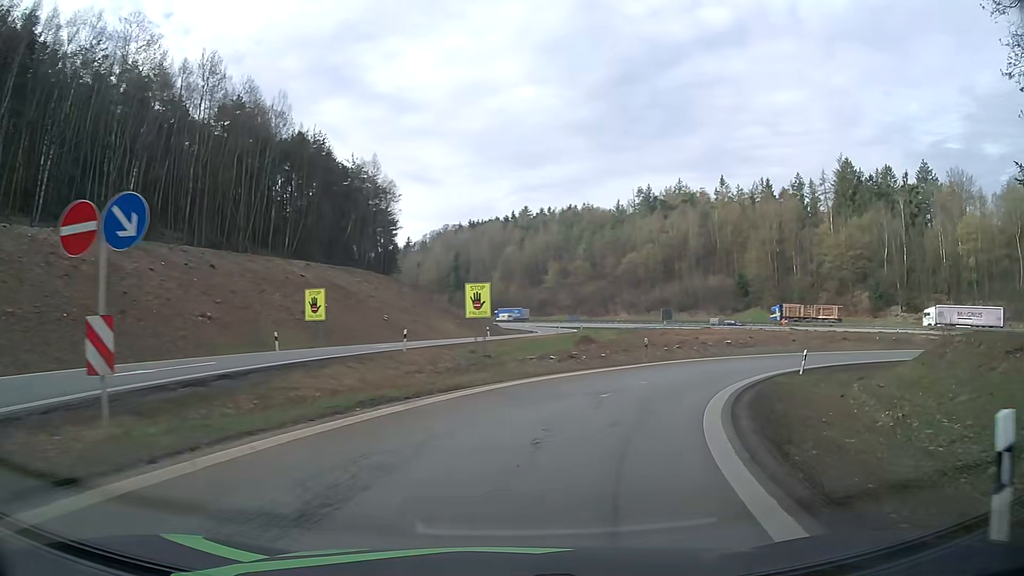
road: motorway_link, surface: asphalt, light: Day
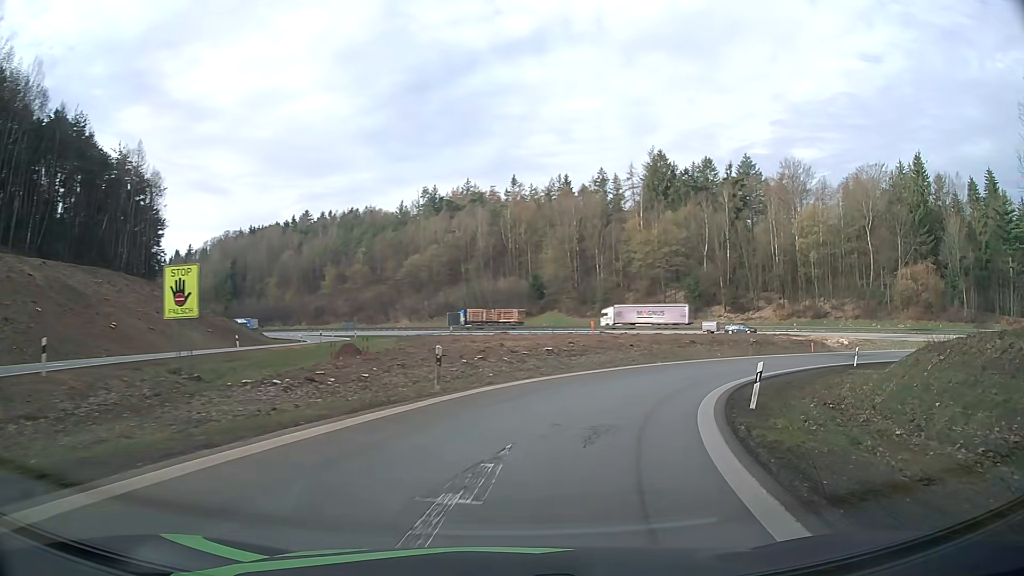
(+2.2, +14.1) m; +18°
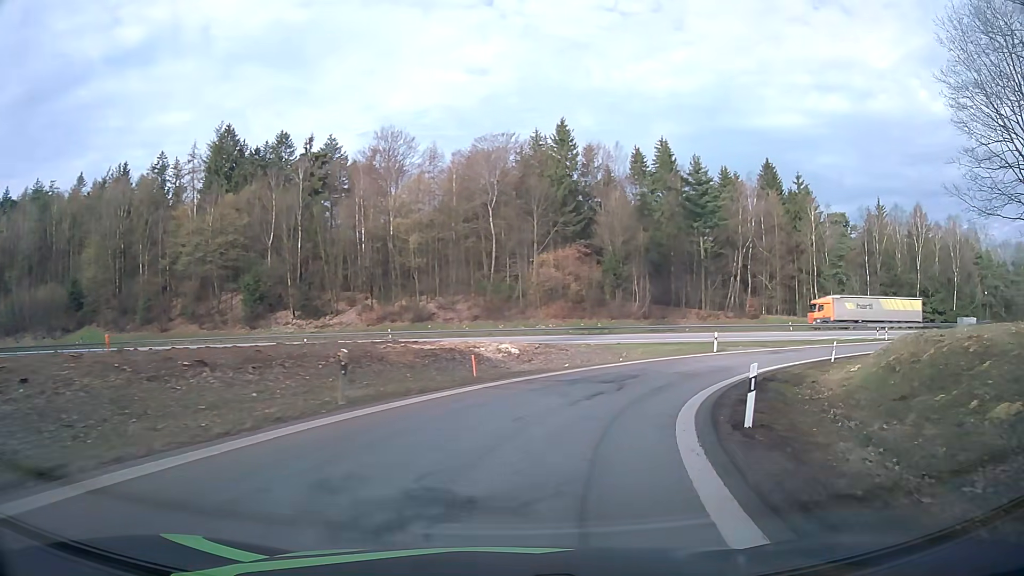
(+9.4, +27.7) m; +36°
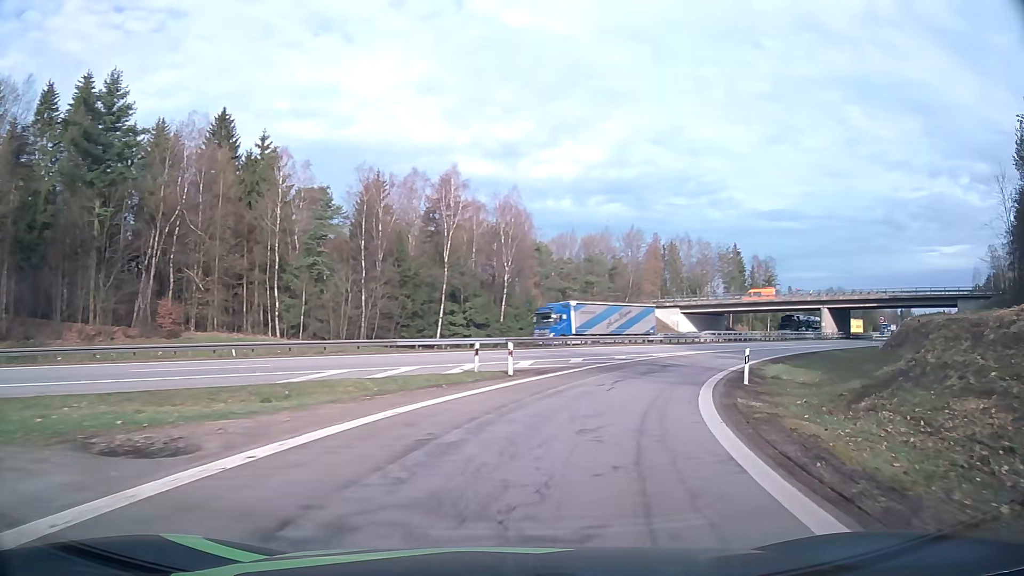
(+15.1, +35.5) m; +47°
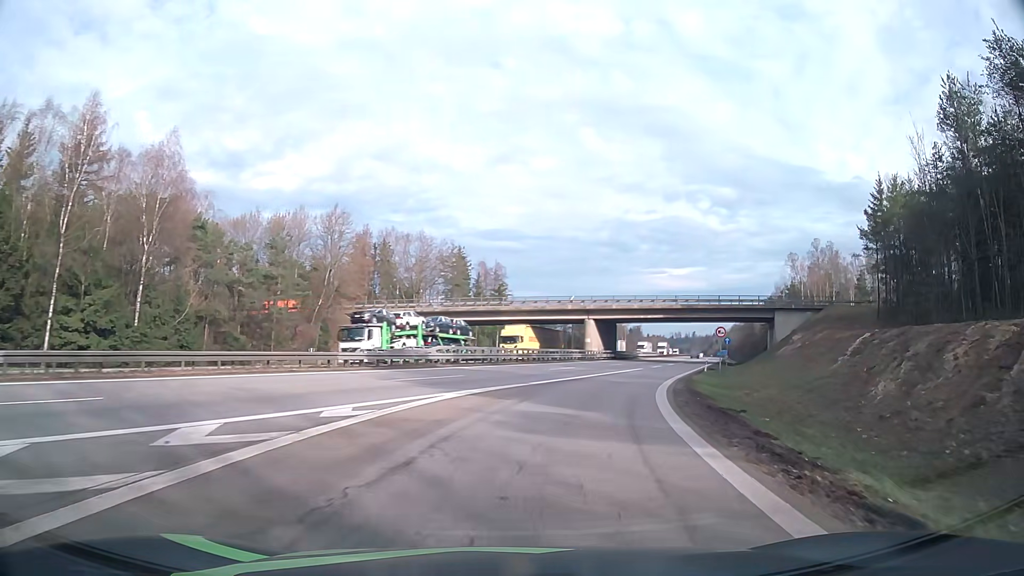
(+5.7, +24.8) m; +24°
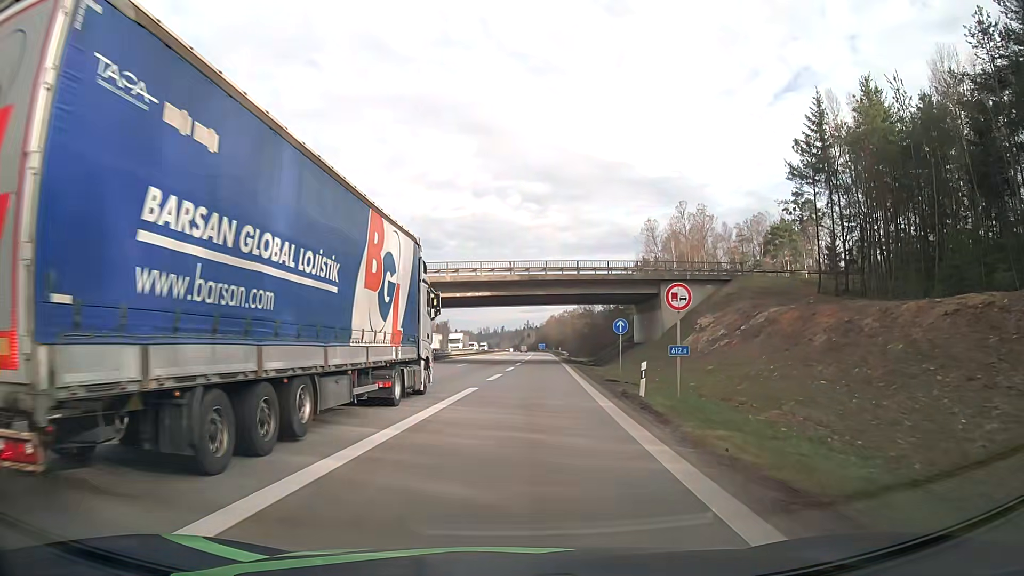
(+4.8, +27.7) m; +17°
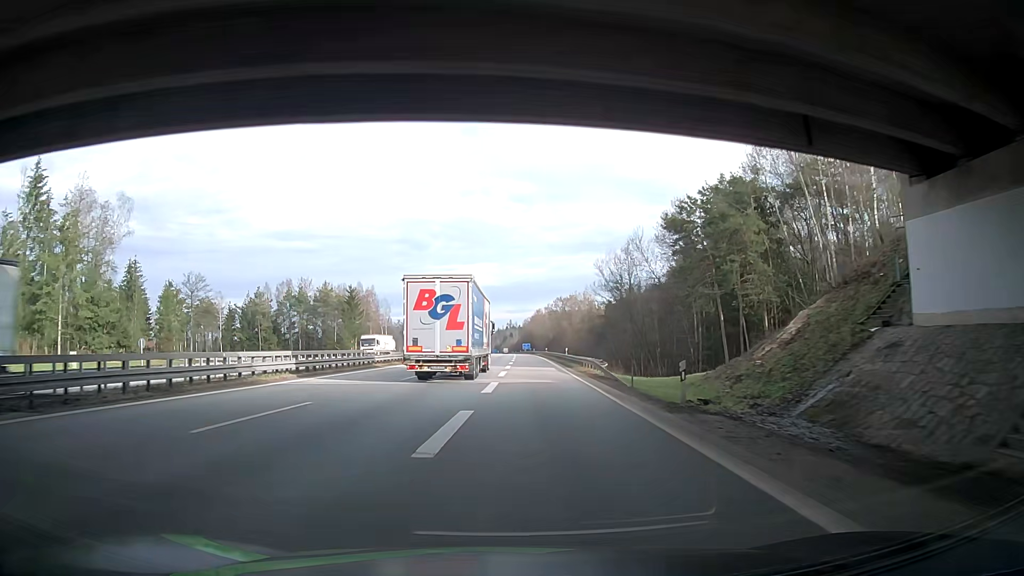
(+2.3, +56.0) m; +1°
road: motorway
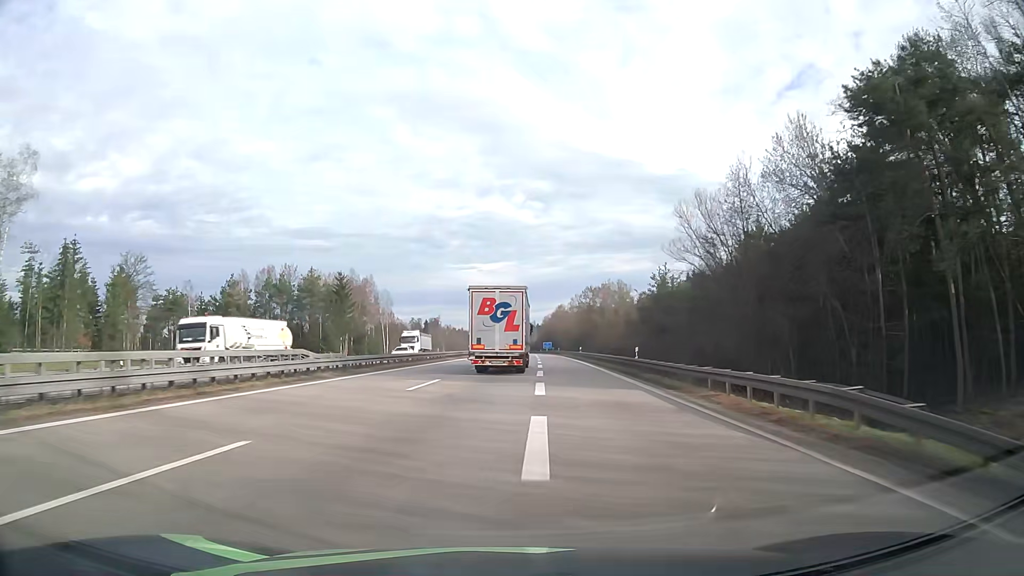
(-0.9, +25.7) m; -1°
(0, +10) (0, +20) (0, +30) (0, +40) (0, +50) (+1, +60) (+1, +70) (+1, +80) (+2, +90) (+2, +100) m
